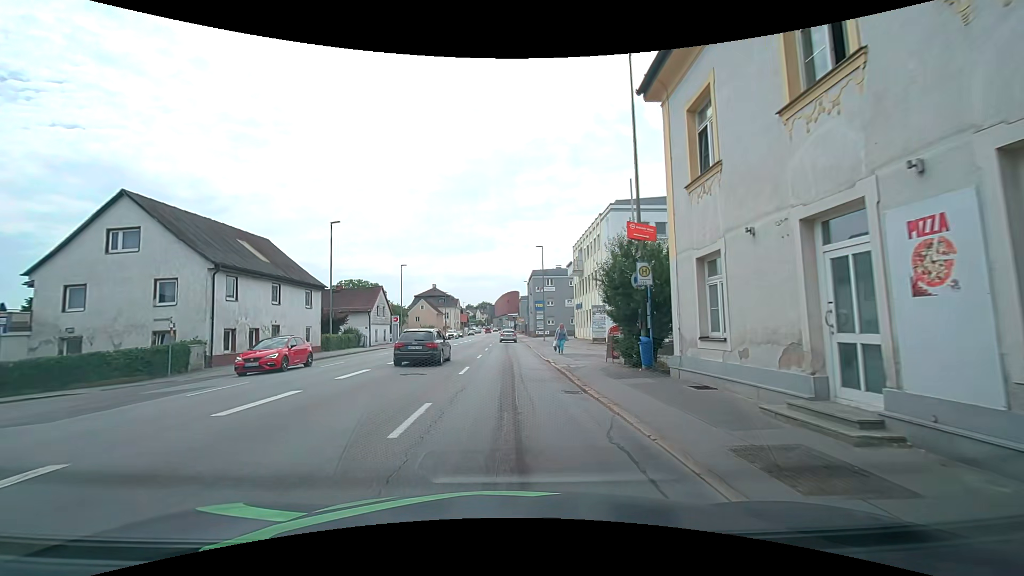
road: tertiary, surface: asphalt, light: Day
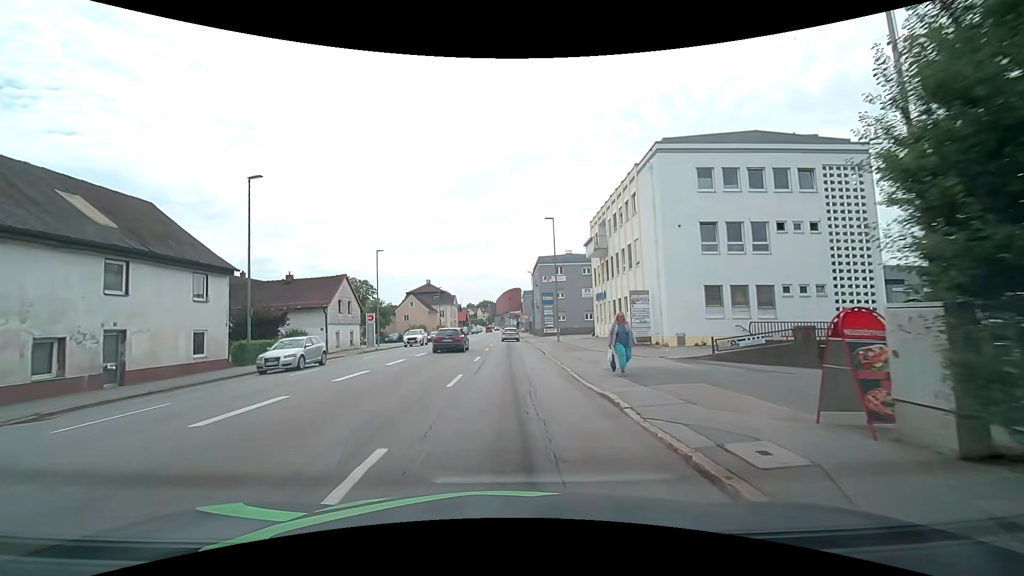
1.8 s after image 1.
(+0.1, +12.8) m; +1°
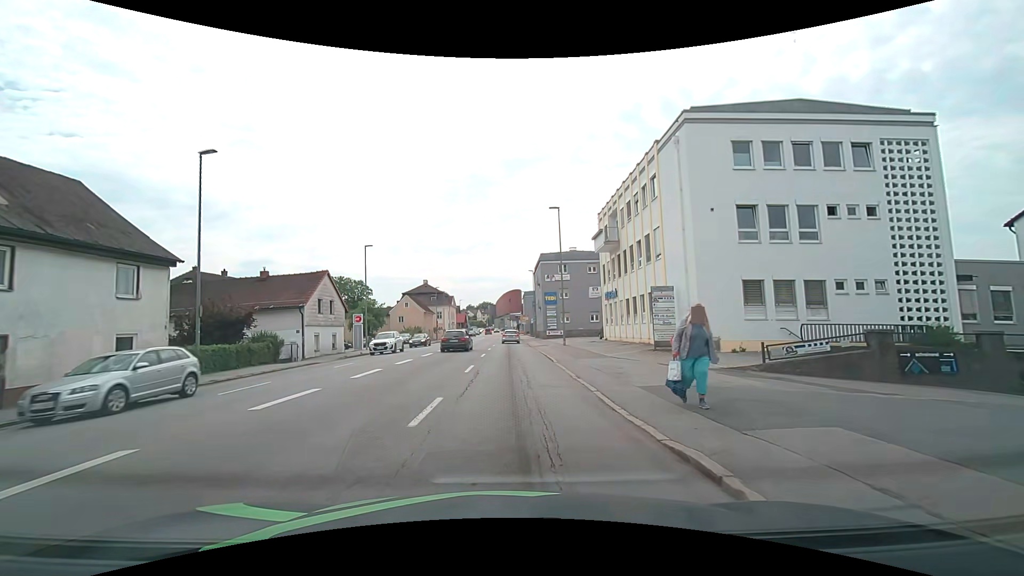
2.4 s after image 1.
(0.0, +4.4) m; -1°
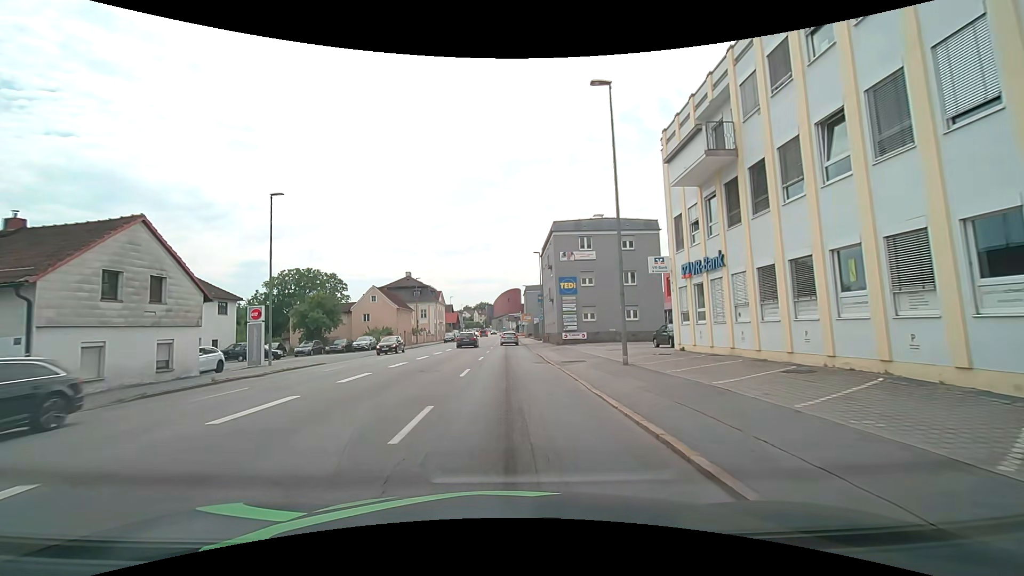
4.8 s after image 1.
(+0.1, +19.4) m; +1°
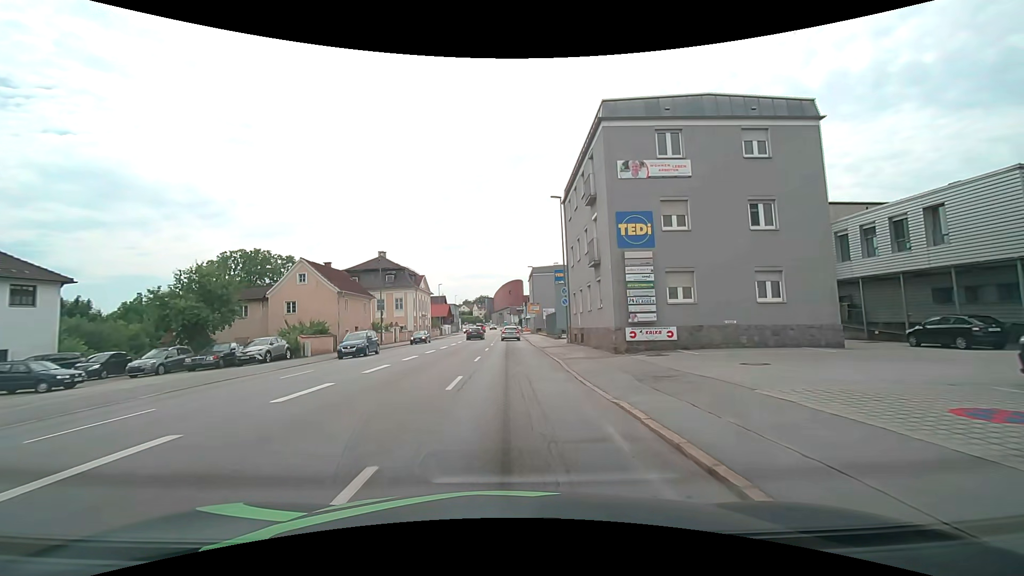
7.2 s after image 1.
(-0.1, +22.4) m; 0°
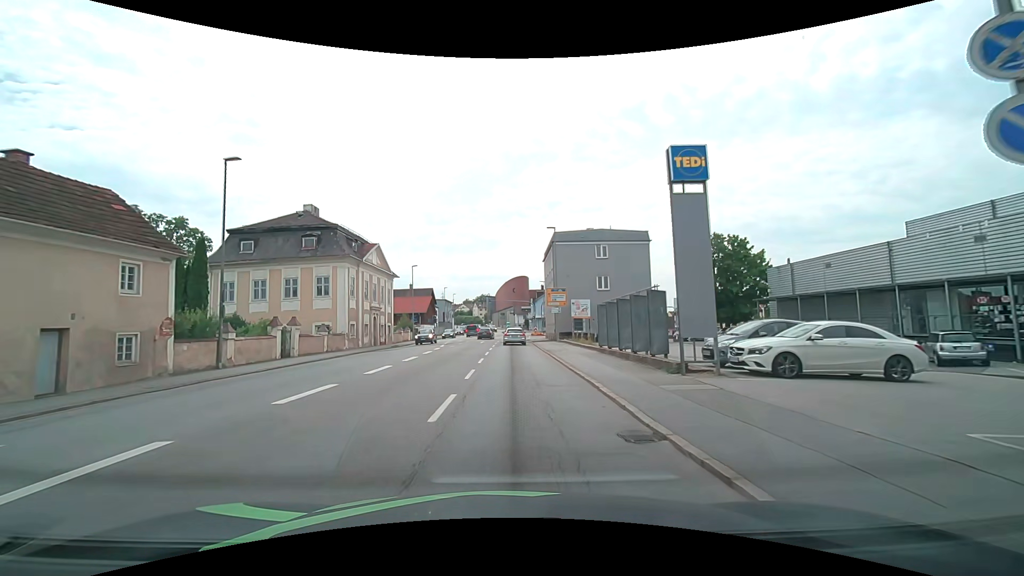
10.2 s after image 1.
(-0.2, +30.7) m; 0°
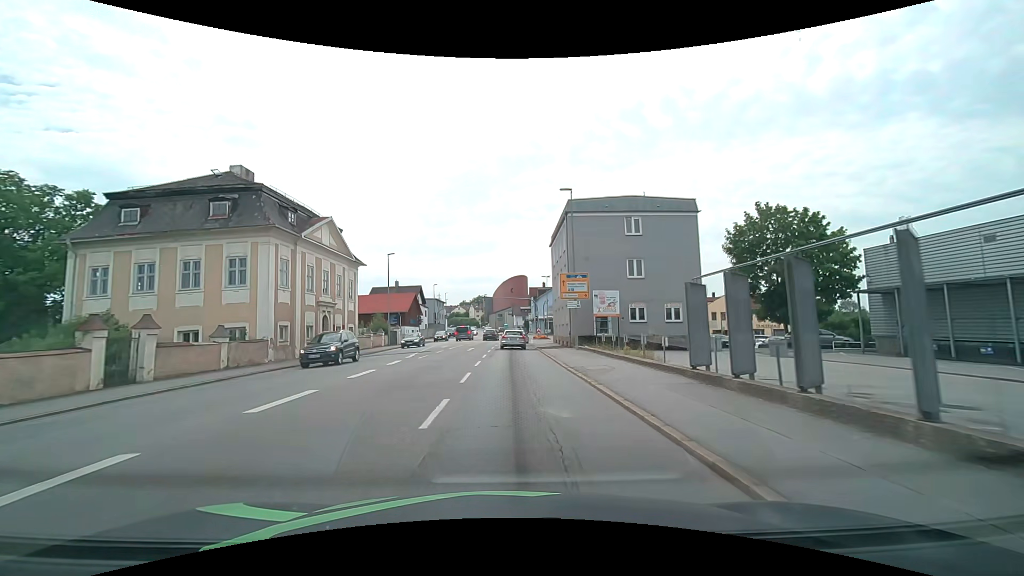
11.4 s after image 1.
(-0.1, +12.7) m; 0°
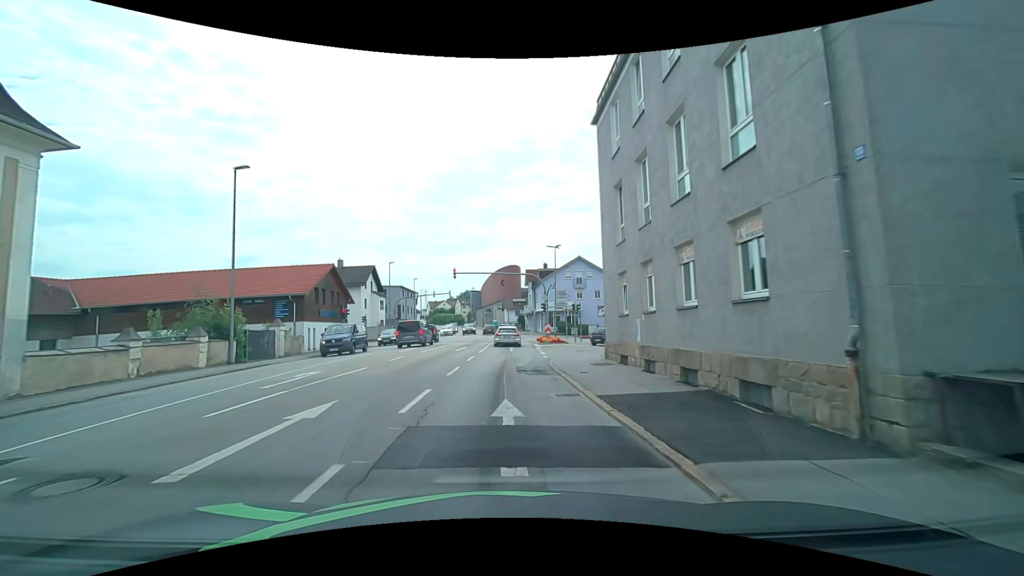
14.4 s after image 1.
(+0.3, +29.0) m; +1°
(0, +10) (0, +20) (0, +30) (+1, +40) (+1, +50) (0, +60) (0, +70) (-1, +80) (-1, +90) (-3, +100) m
